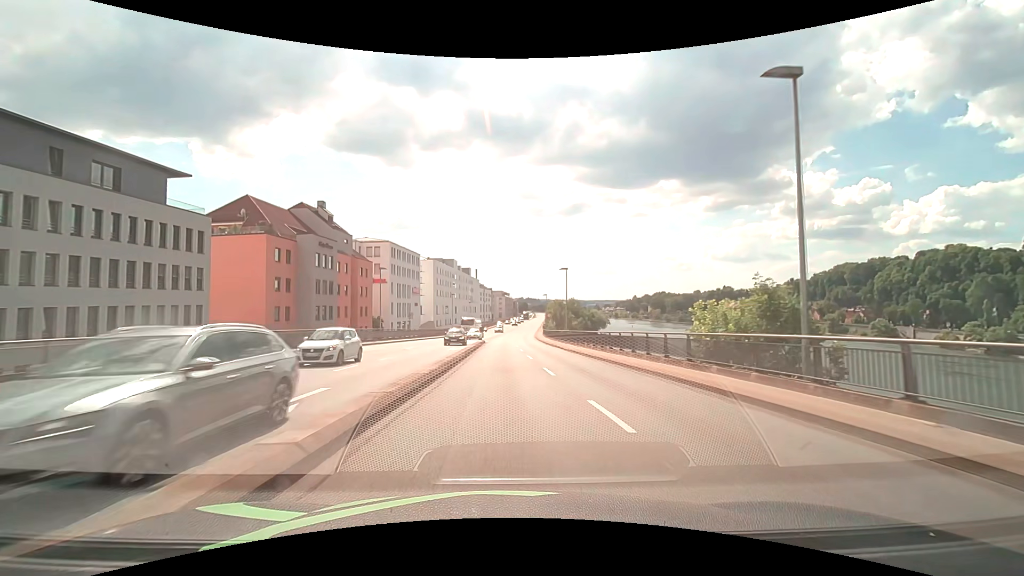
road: primary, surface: asphalt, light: Day
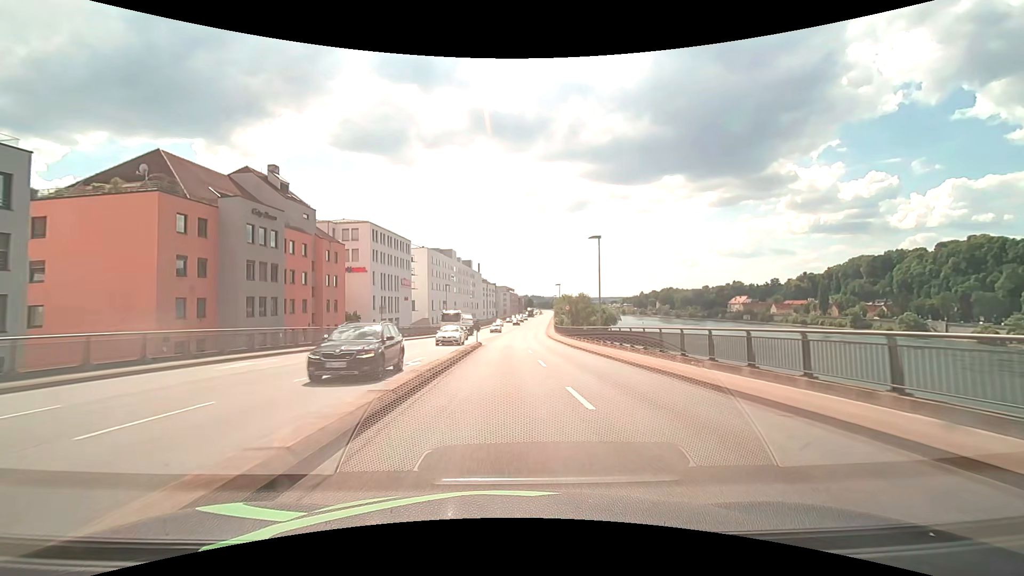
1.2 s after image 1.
(-0.2, +16.6) m; -1°
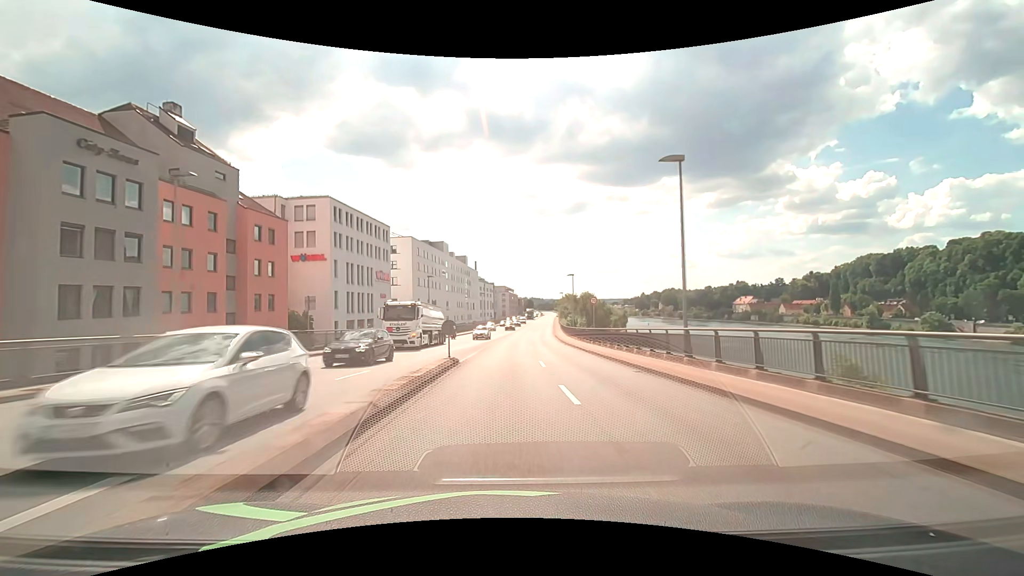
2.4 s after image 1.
(0.0, +17.4) m; 0°
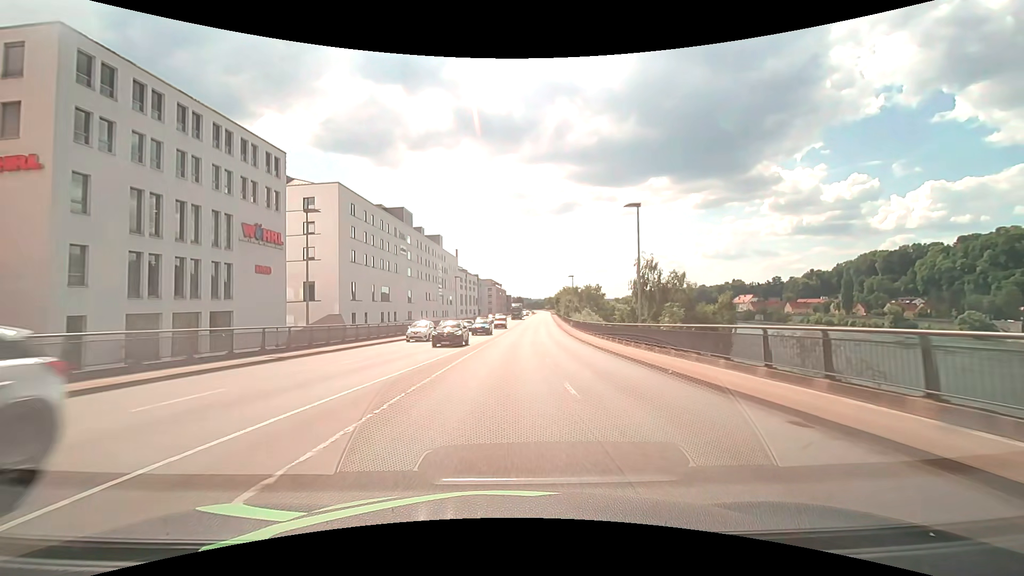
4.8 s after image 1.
(+0.3, +36.0) m; +1°
(0, +10) (0, +20) (+1, +30) (+1, +40) (+1, +50) (+2, +60) (+3, +70) (+3, +80) (+4, +90) (+5, +100) m
